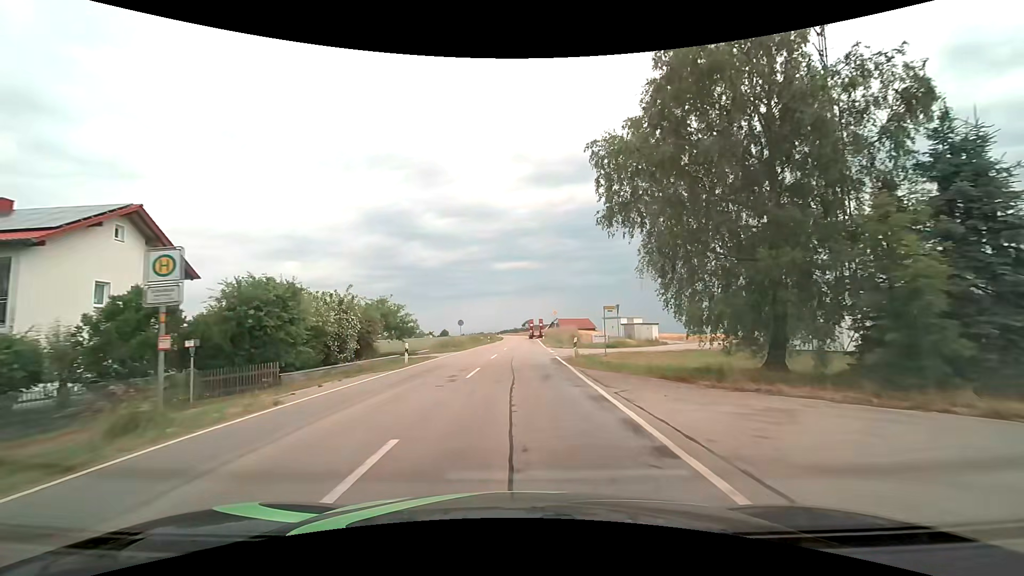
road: tertiary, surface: asphalt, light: Day
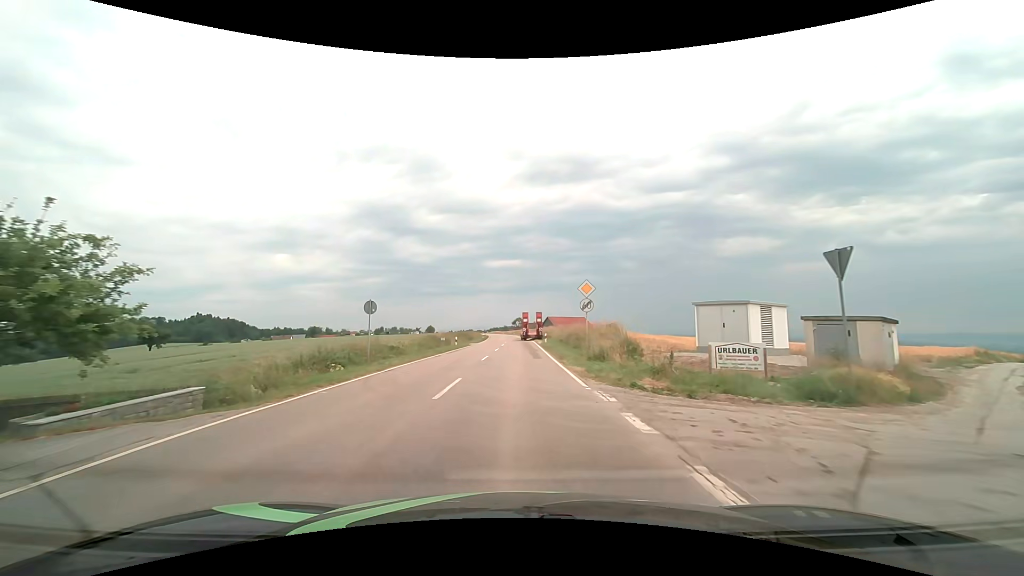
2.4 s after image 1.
(+0.6, +28.0) m; +1°
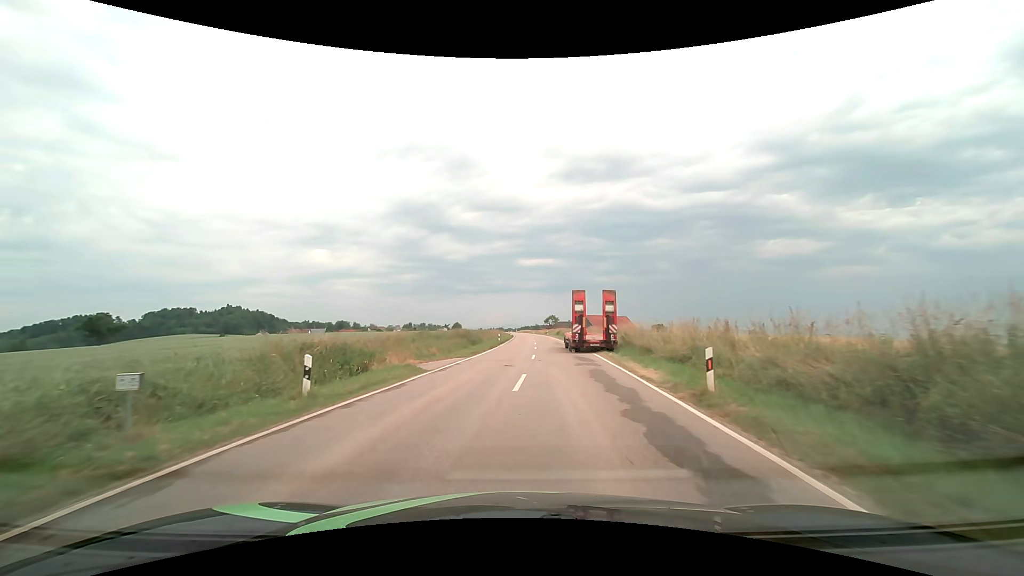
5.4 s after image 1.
(-0.4, +34.3) m; -3°
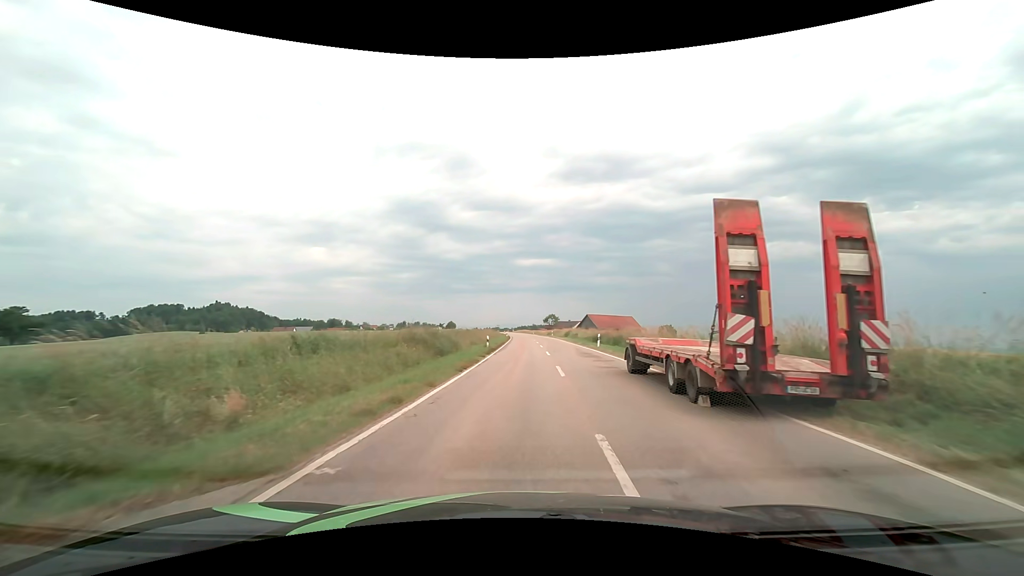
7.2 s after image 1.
(-0.3, +20.2) m; 0°
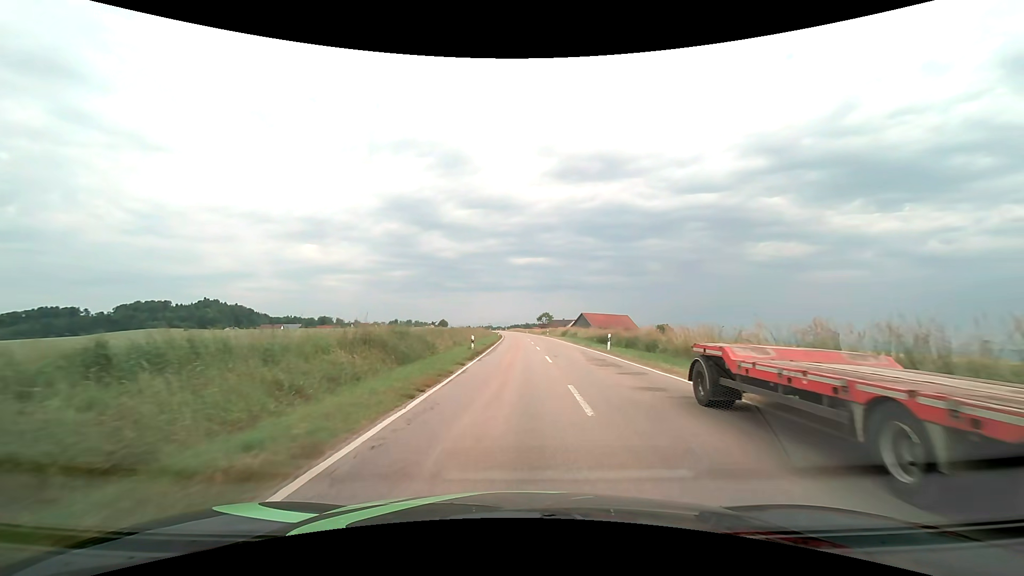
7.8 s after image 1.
(0.0, +6.7) m; +1°
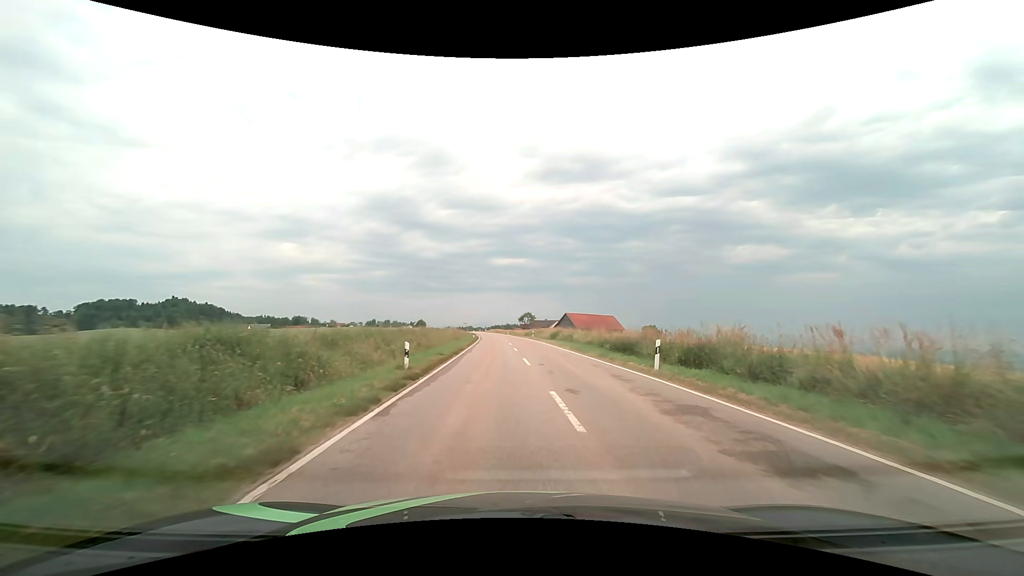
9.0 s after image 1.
(+0.2, +13.3) m; +2°
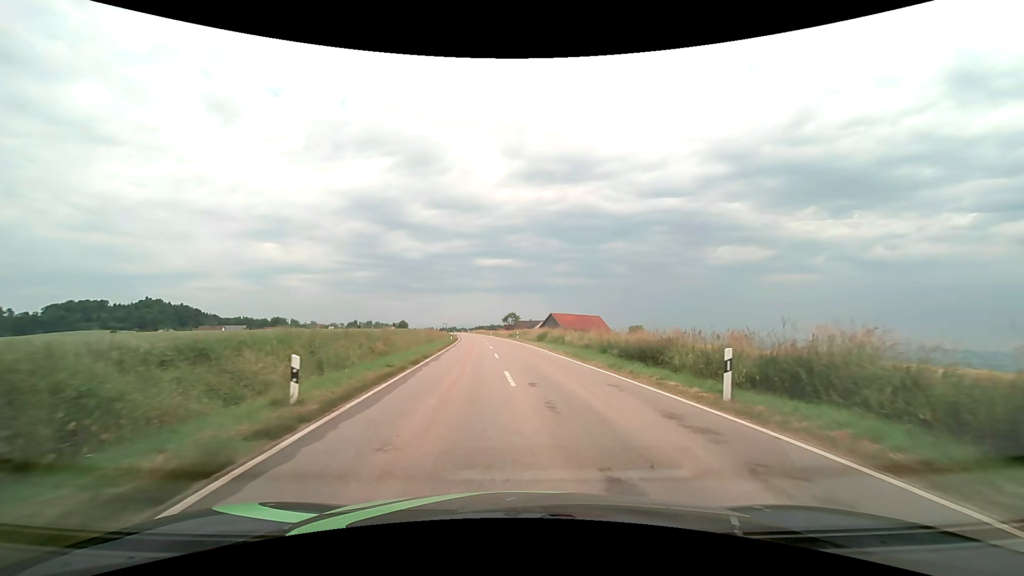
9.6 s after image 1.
(+0.1, +6.6) m; +1°
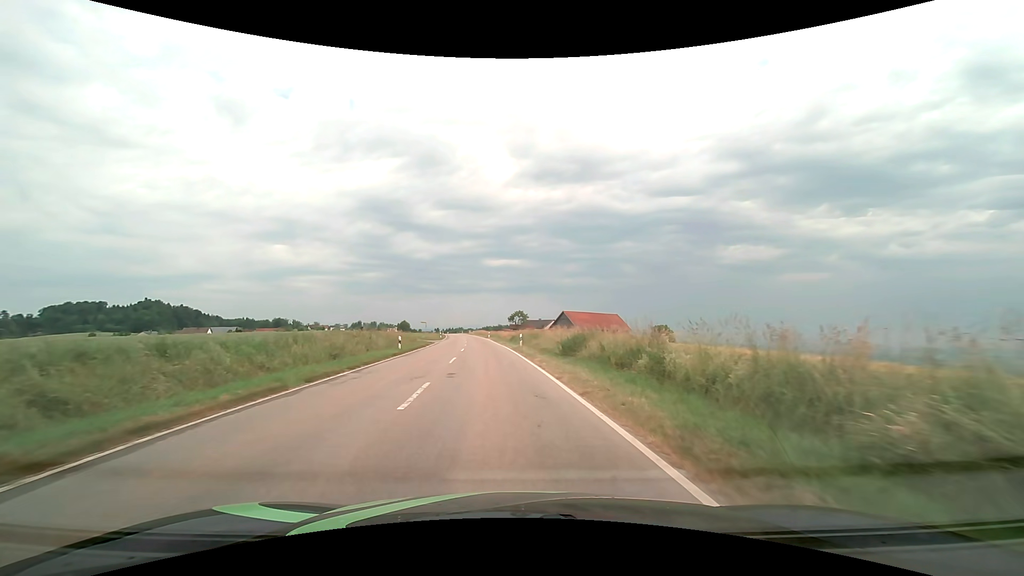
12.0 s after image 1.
(+0.6, +26.4) m; 0°
(0, +10) (-1, +20) (-2, +30) (-3, +40) (-4, +50) (-5, +60) (-6, +70) (-7, +80) (-8, +90) (-10, +99) m
